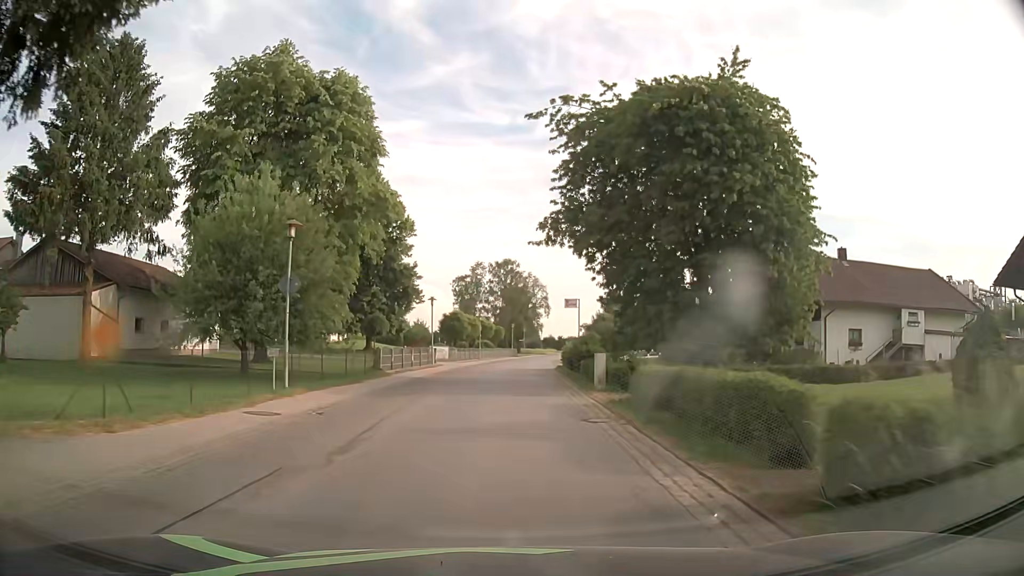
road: secondary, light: Day
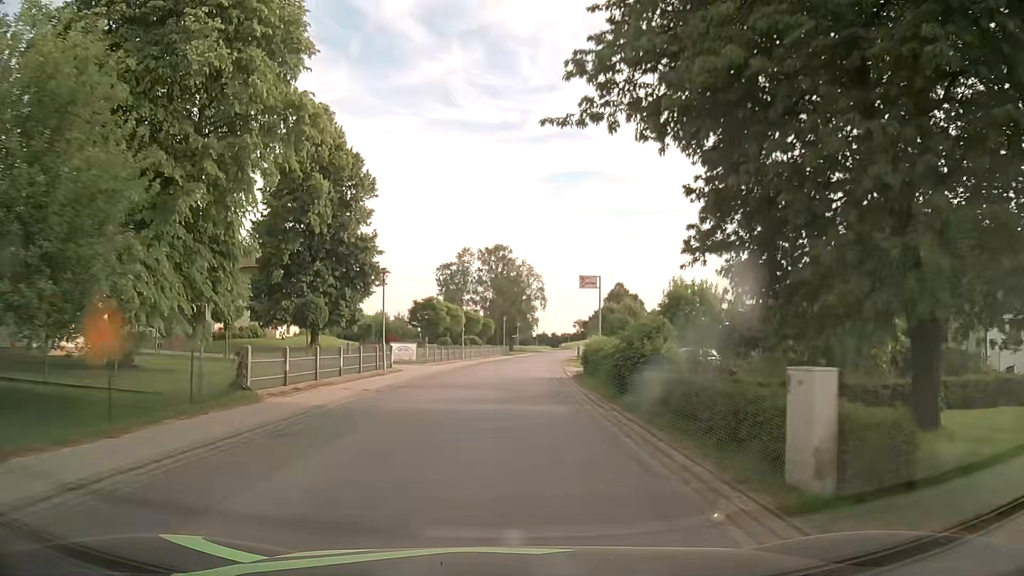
(+0.1, +15.2) m; +1°
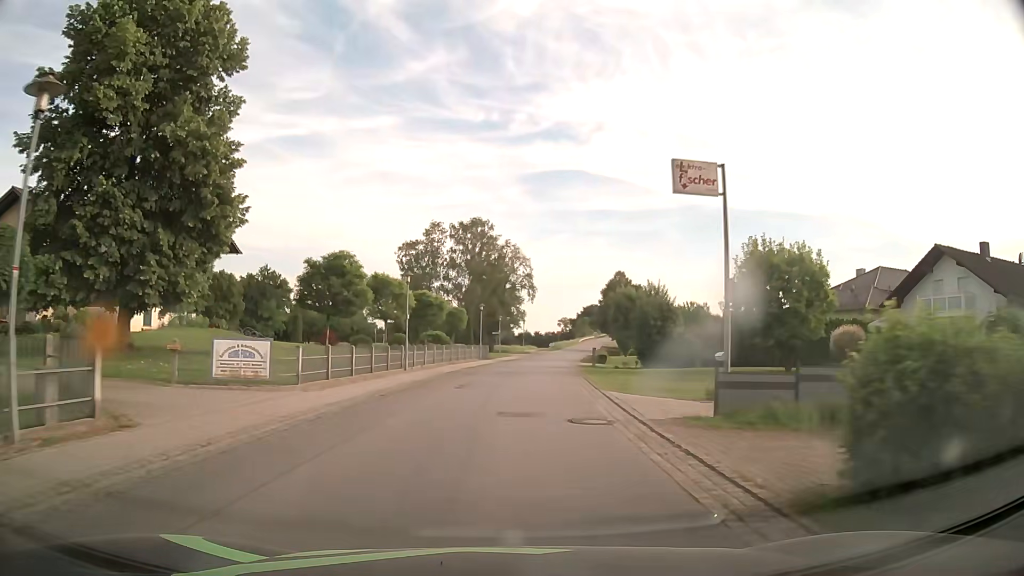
(+0.2, +22.8) m; +2°
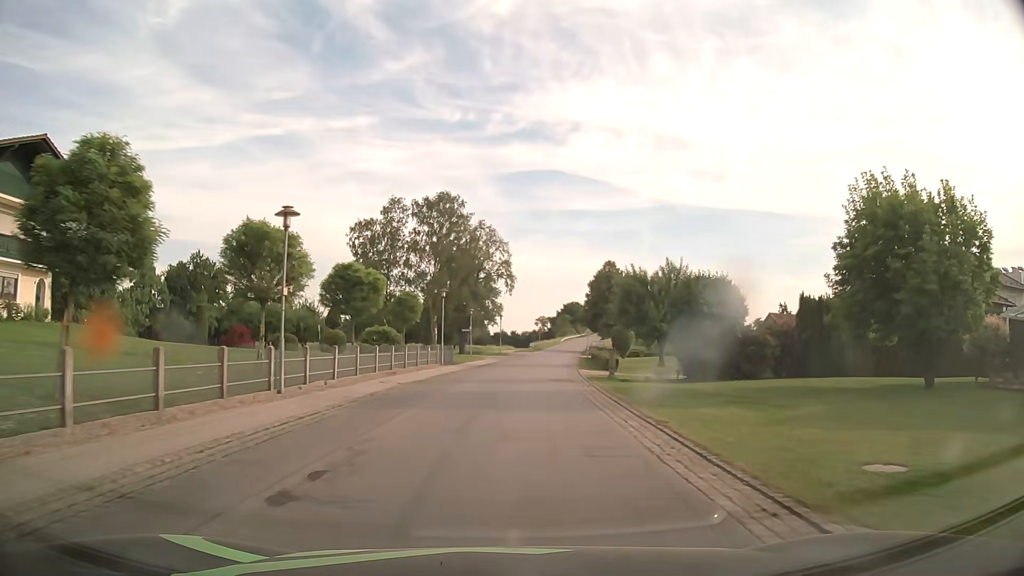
(+0.3, +15.2) m; +2°
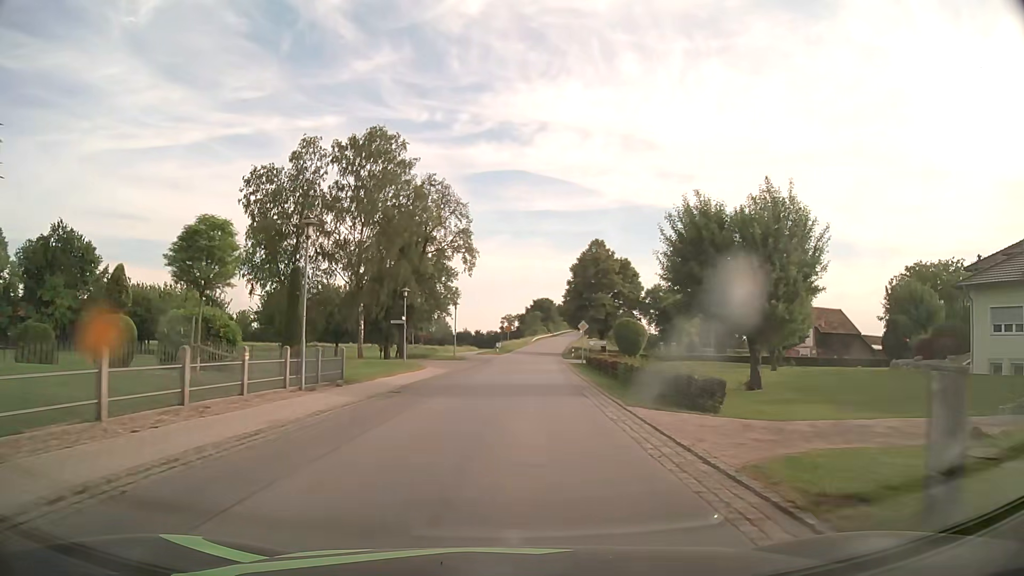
(+0.5, +22.8) m; +3°
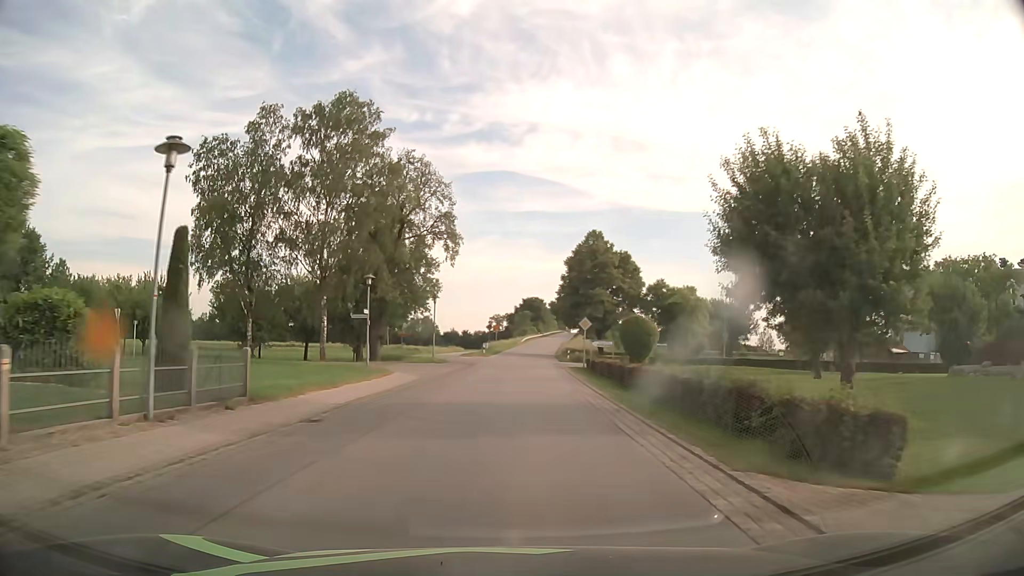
(0.0, +7.7) m; +1°
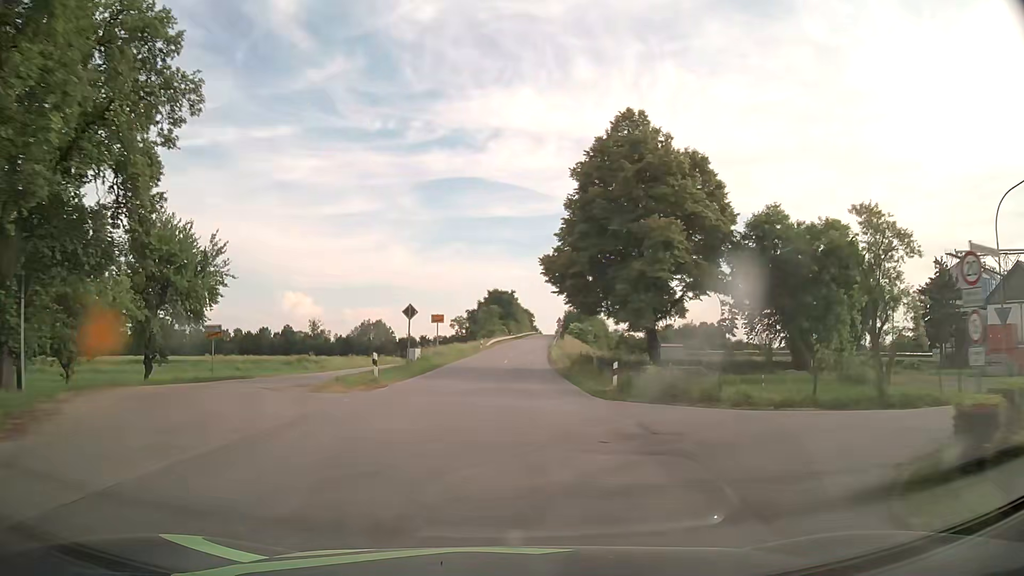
(+1.4, +42.5) m; +3°
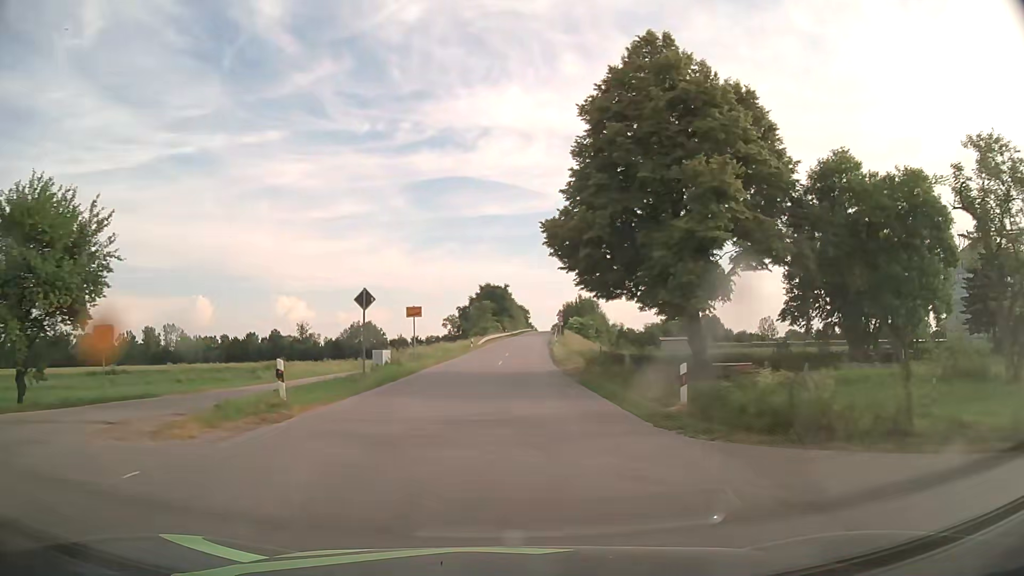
(+0.1, +9.5) m; +1°
(0, +10) (0, +20) (0, +30) (+1, +40) (+1, +50) (+2, +60) (+2, +70) (+3, +80) (+3, +90) (+4, +100) m
